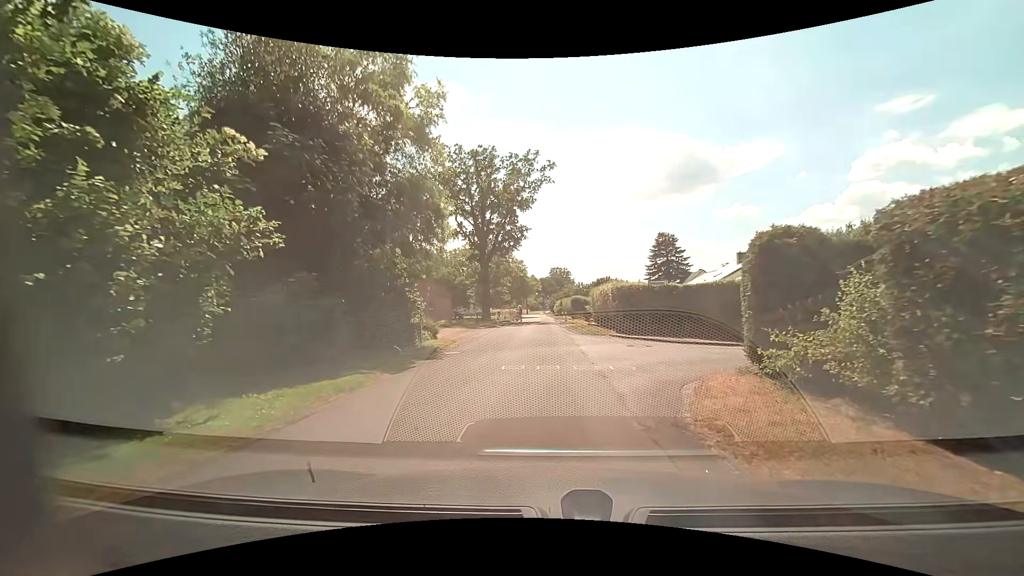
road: unclassified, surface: asphalt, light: Day
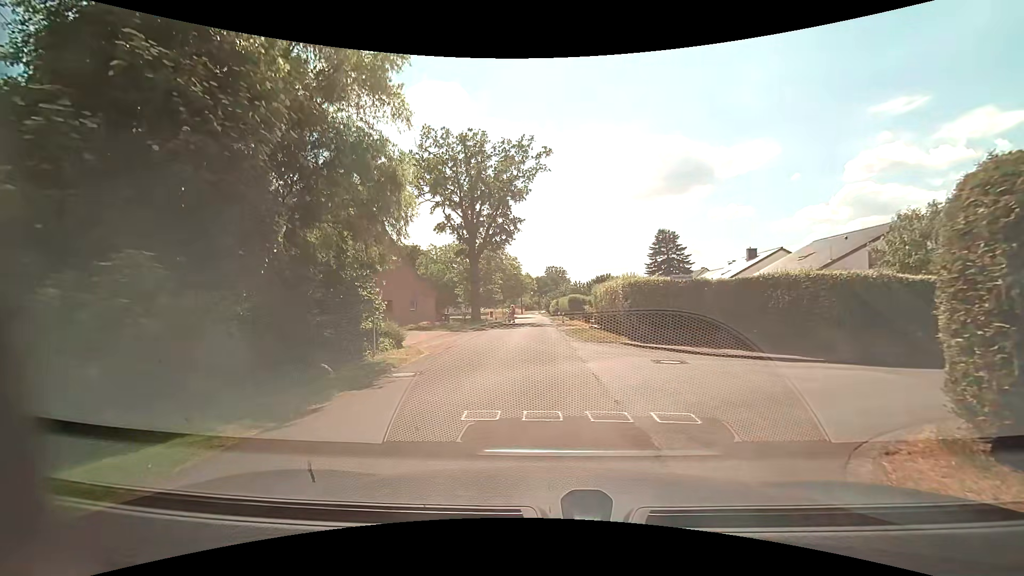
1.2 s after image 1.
(0.0, +4.5) m; -1°
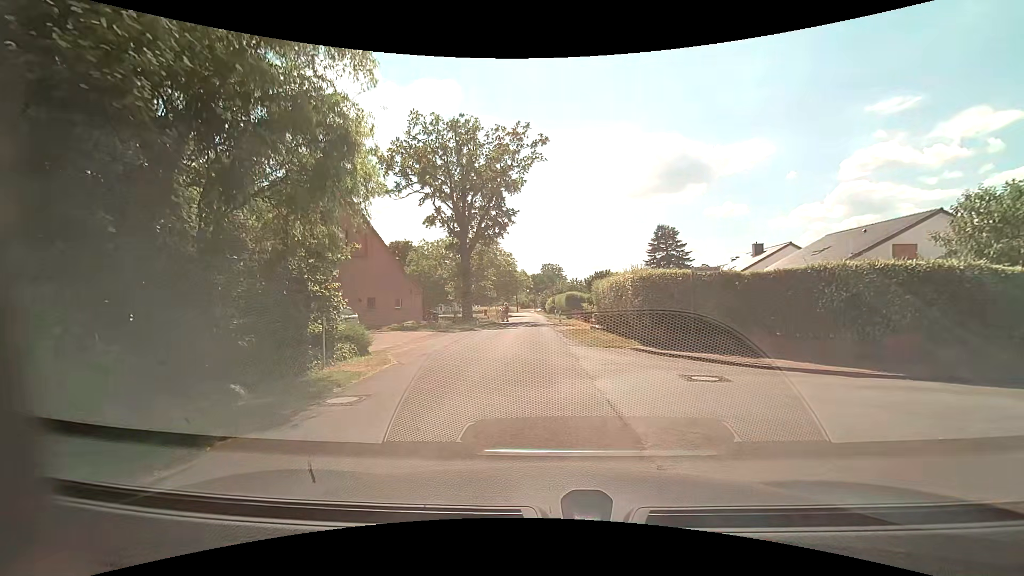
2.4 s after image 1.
(0.0, +2.8) m; 0°
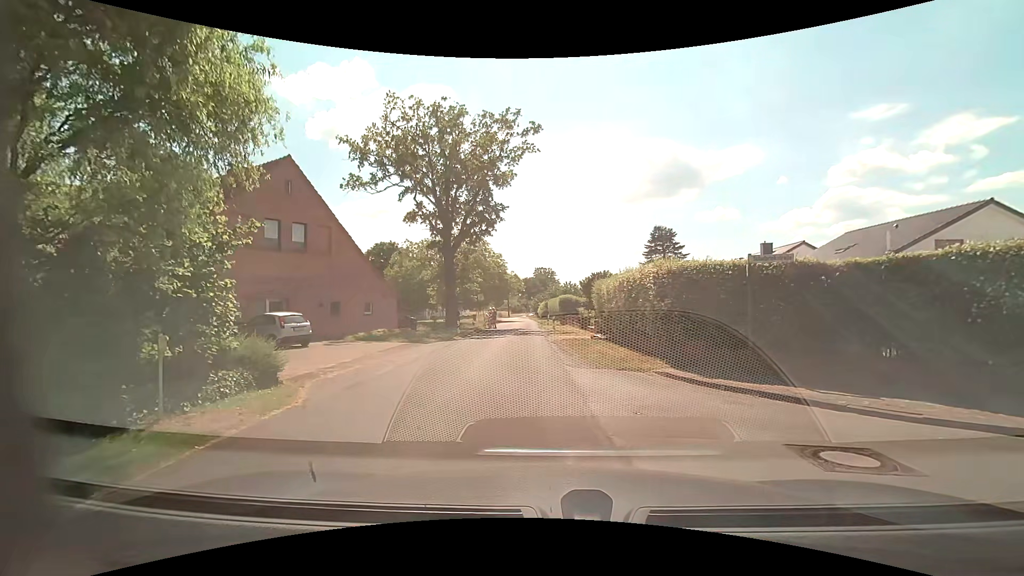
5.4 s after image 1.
(+0.1, +4.5) m; +3°
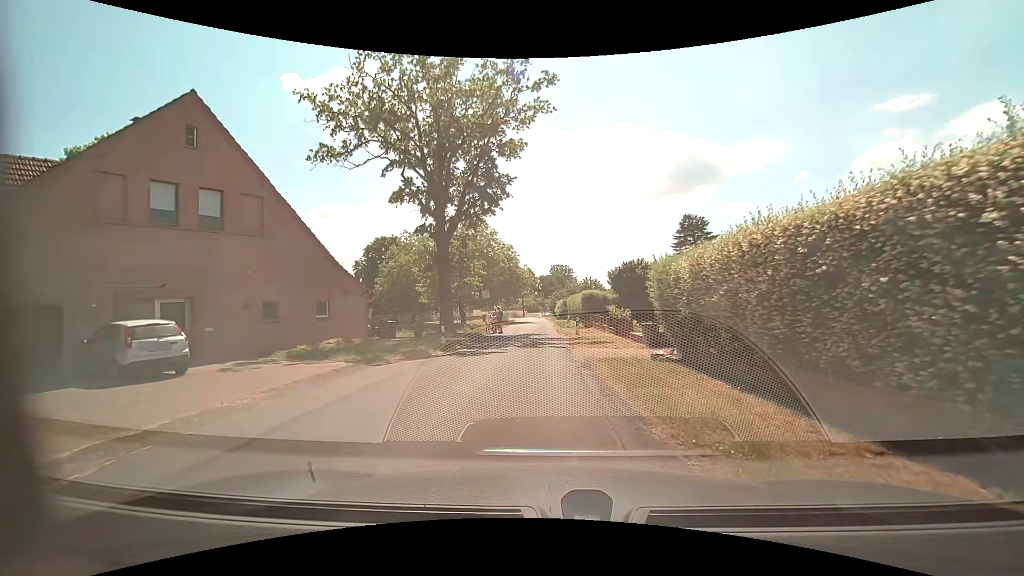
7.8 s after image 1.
(-0.1, +8.9) m; -2°
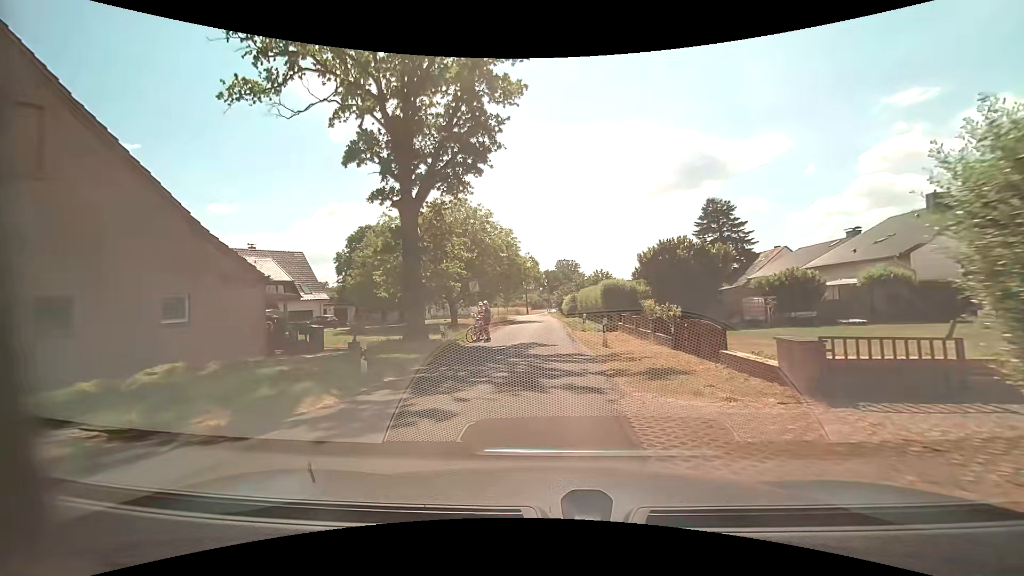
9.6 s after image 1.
(-0.1, +9.5) m; -1°
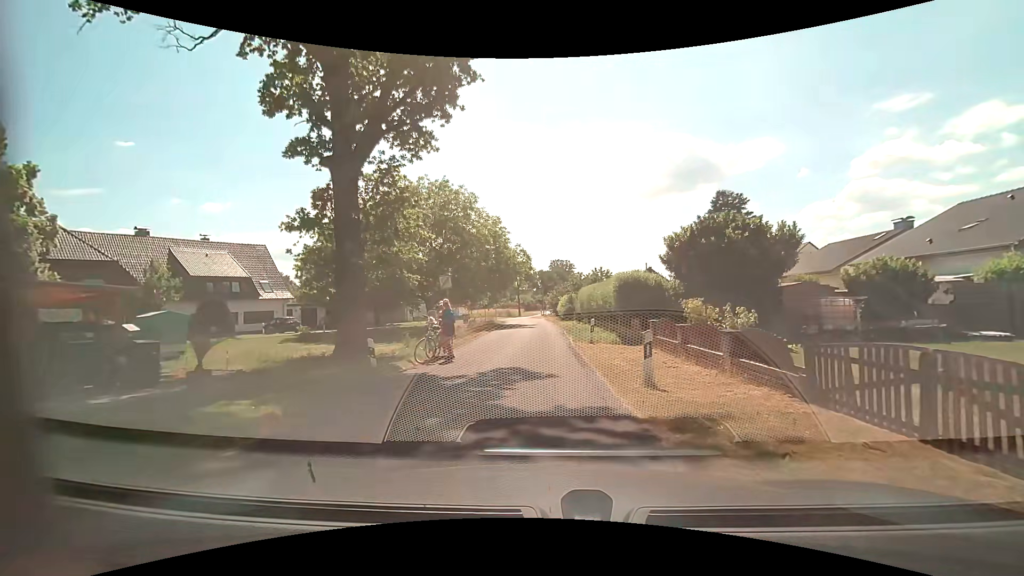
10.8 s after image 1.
(-0.1, +7.3) m; 0°
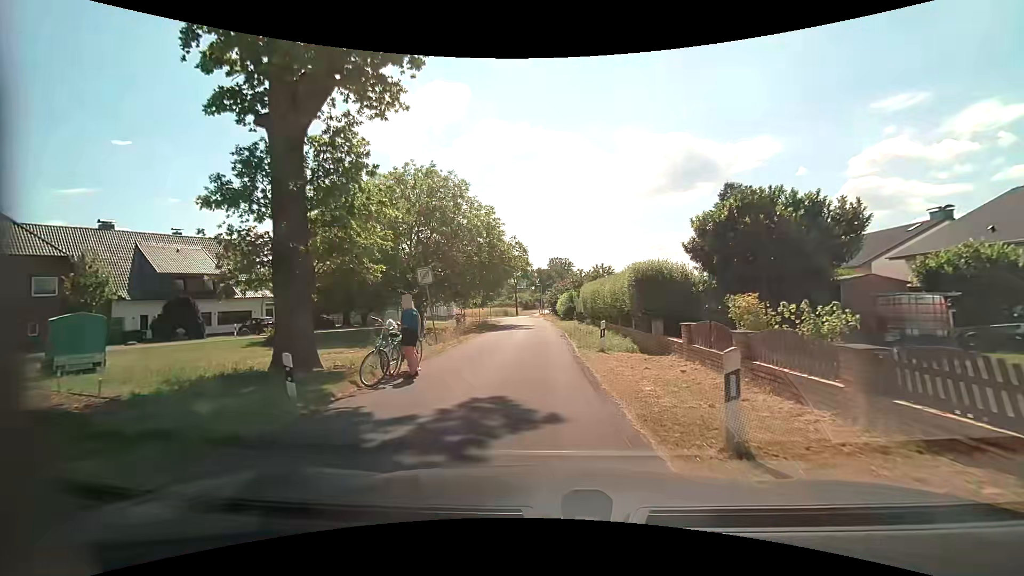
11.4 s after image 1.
(0.0, +3.8) m; +1°
(0, +10) (0, +20) (0, +30) (-1, +40) (-1, +50) (-3, +60) (-4, +70) (-3, +80) (0, +89) (+1, +99) m
